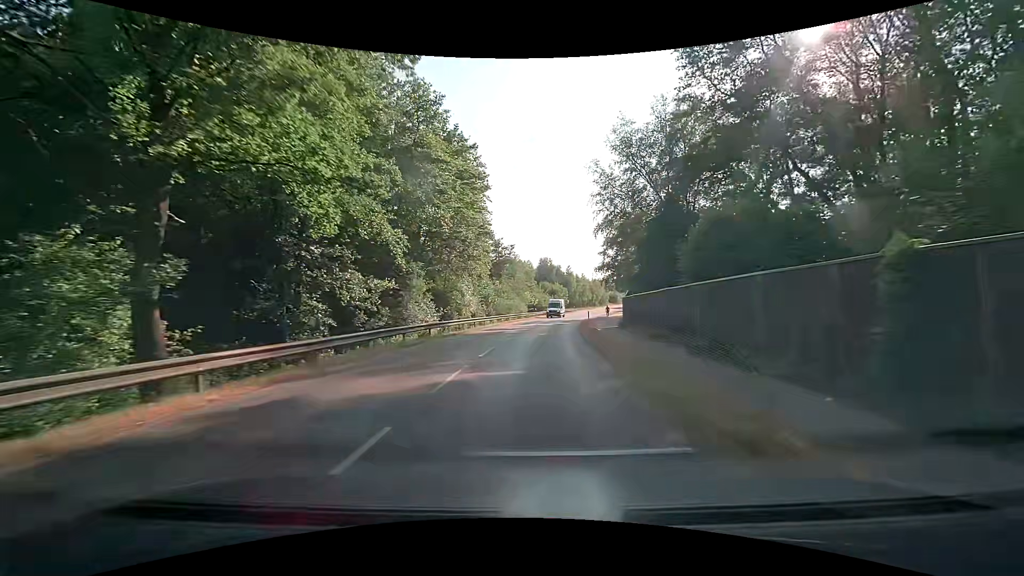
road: secondary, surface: asphalt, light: Day
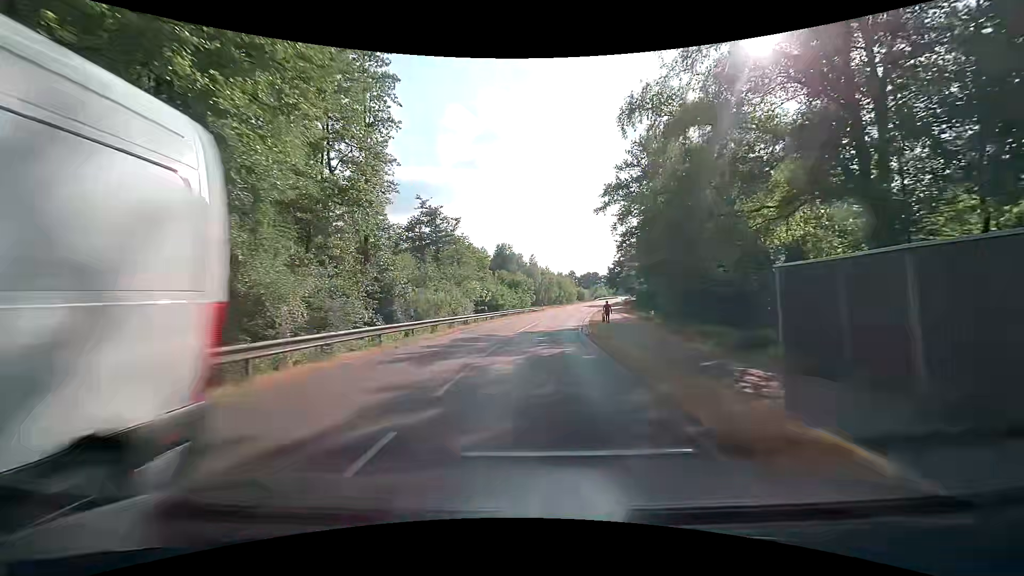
(+1.3, +30.4) m; +5°
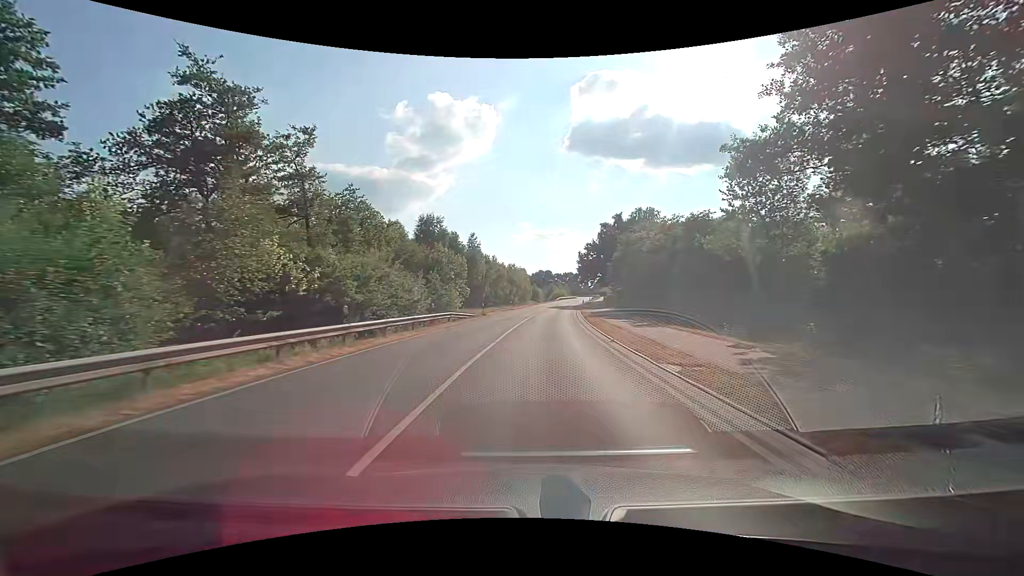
(+2.0, +37.9) m; +6°
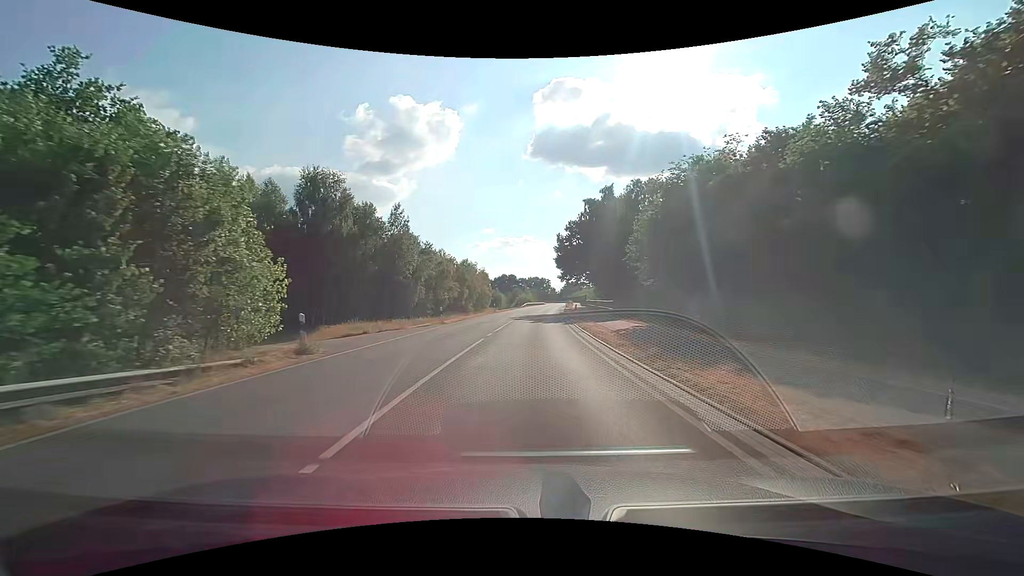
(+1.4, +30.3) m; +5°
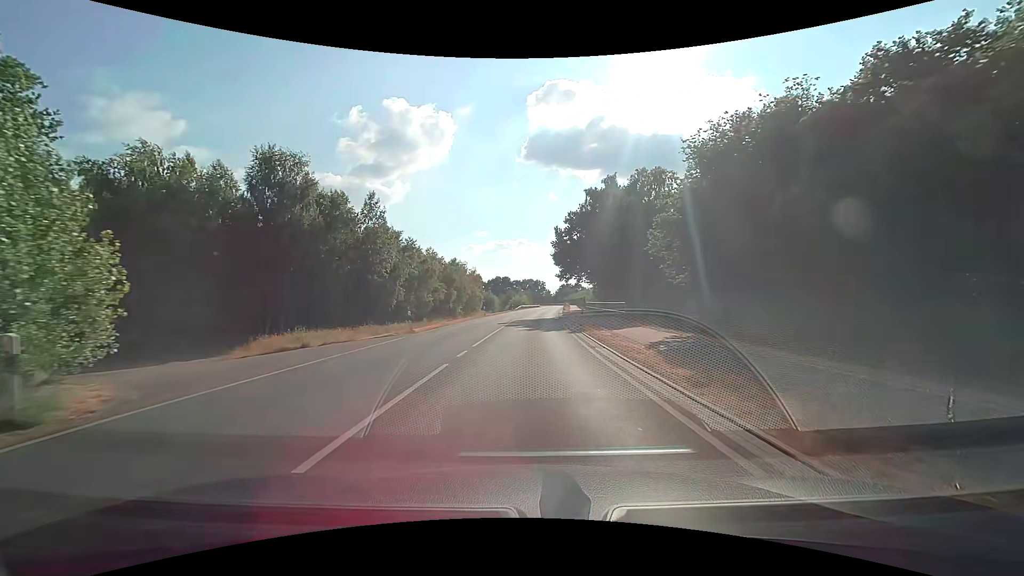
(+0.1, +7.6) m; +1°
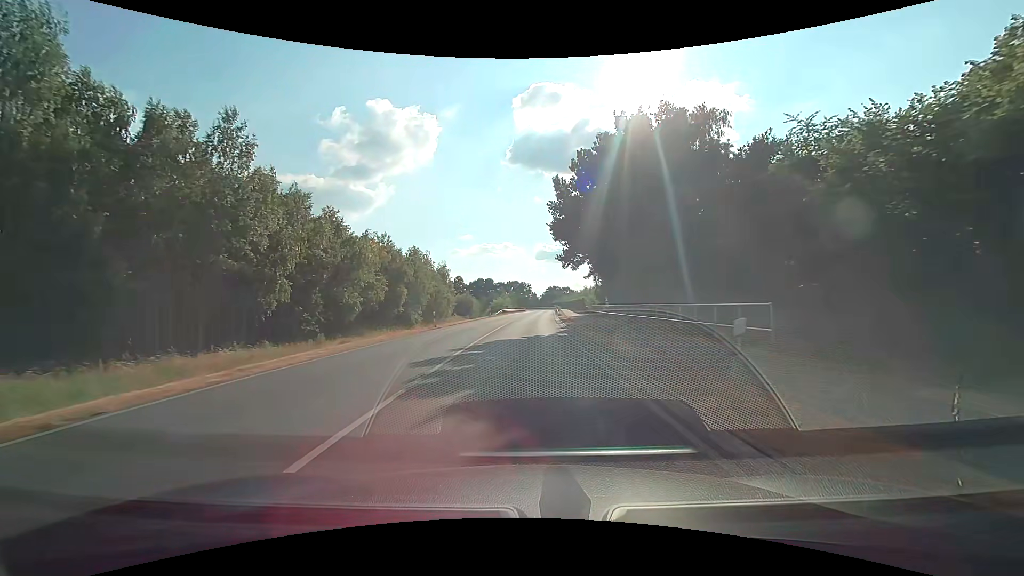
(+0.3, +22.6) m; +2°
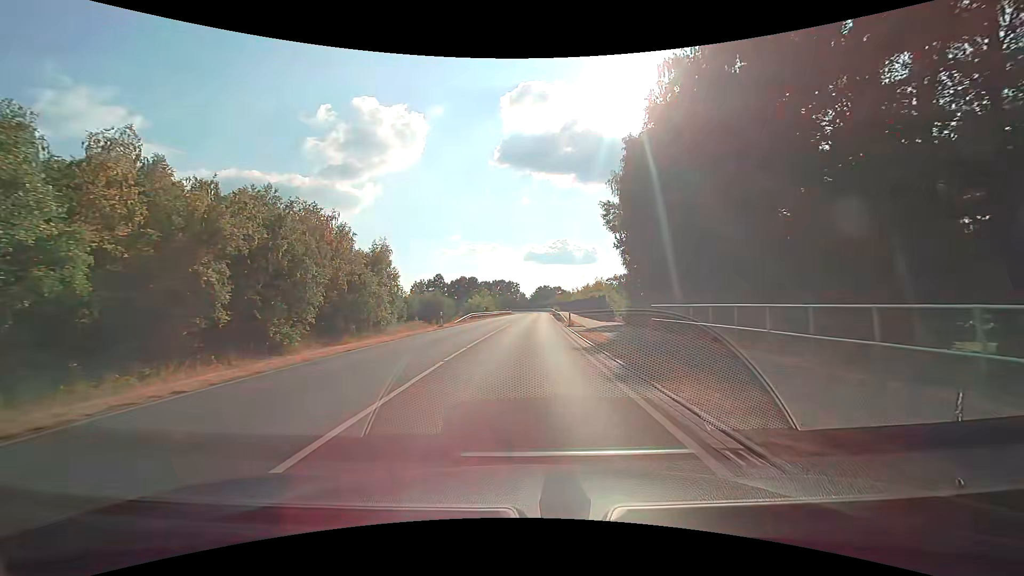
(+0.4, +30.1) m; +1°
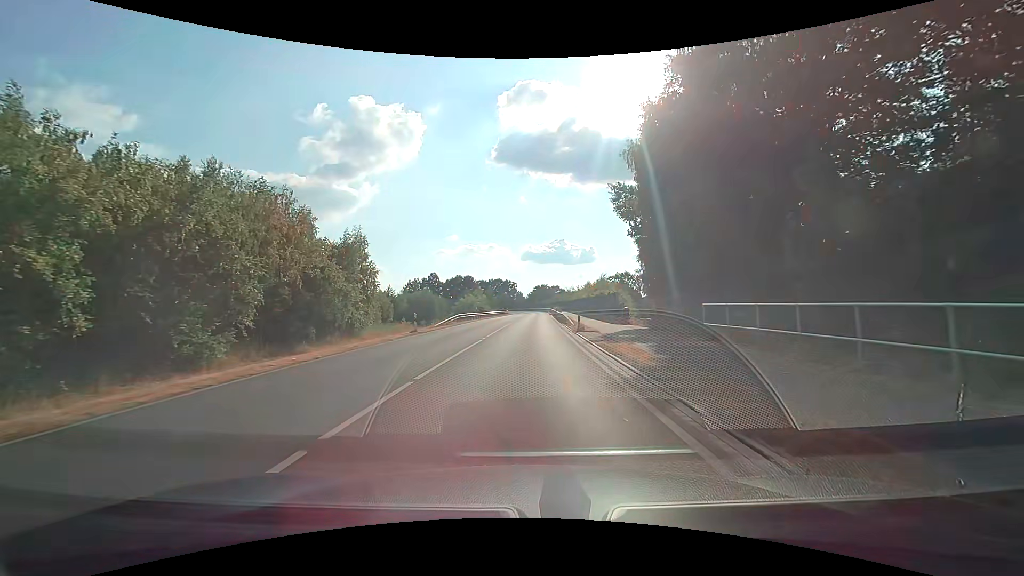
(0.0, +7.6) m; 0°
(0, +10) (0, +20) (+1, +30) (+1, +40) (+1, +50) (+2, +60) (+2, +70) (+2, +80) (+3, +90) (+3, +100) m
